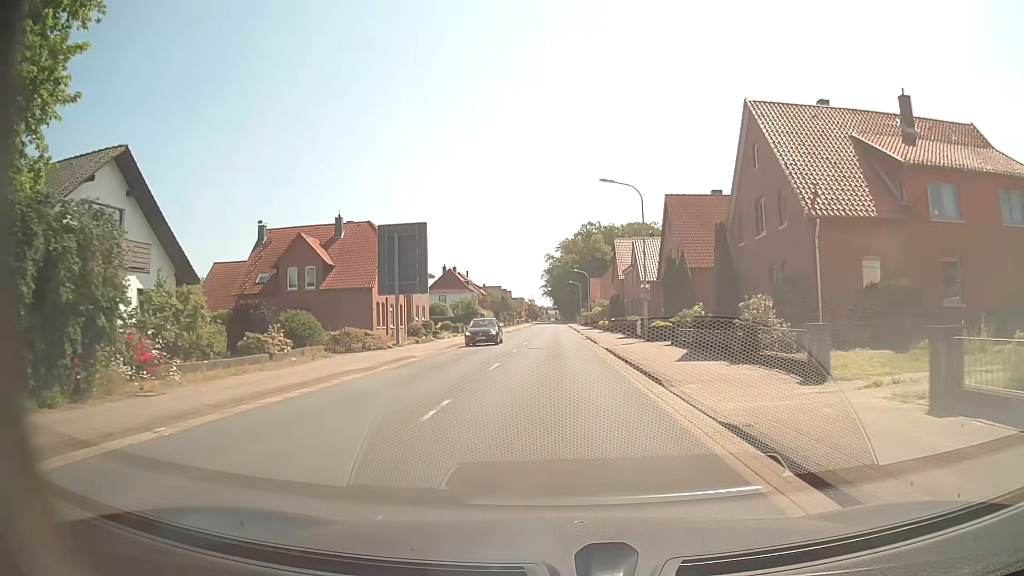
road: secondary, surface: asphalt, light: Day
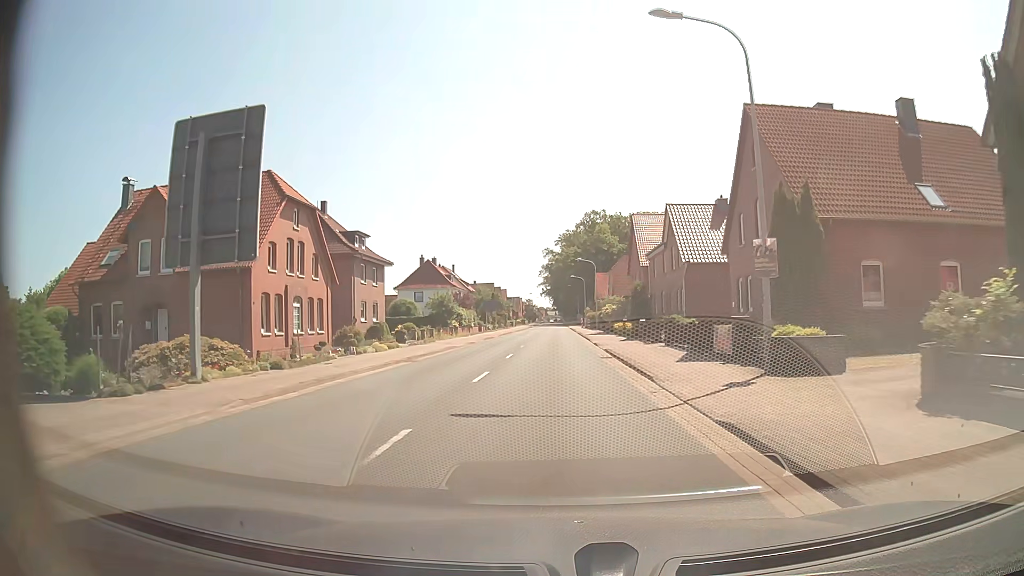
(0.0, +21.1) m; 0°
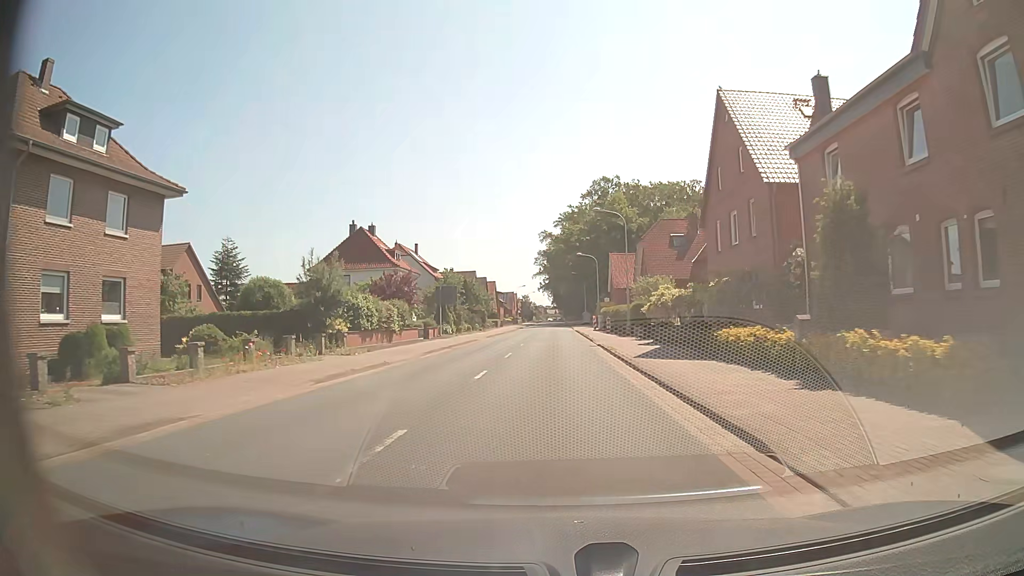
(0.0, +36.6) m; 0°
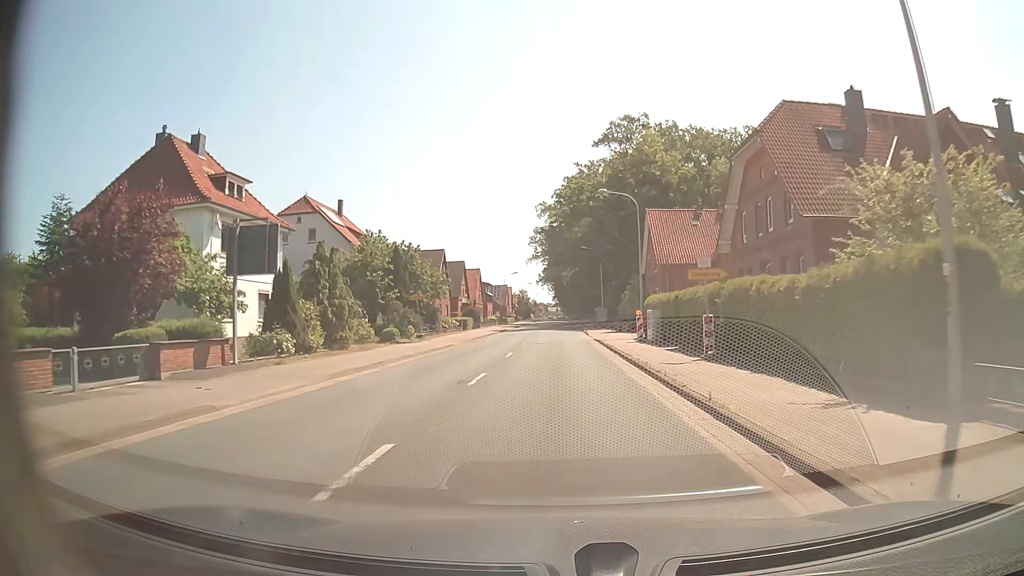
(-0.1, +37.6) m; 0°
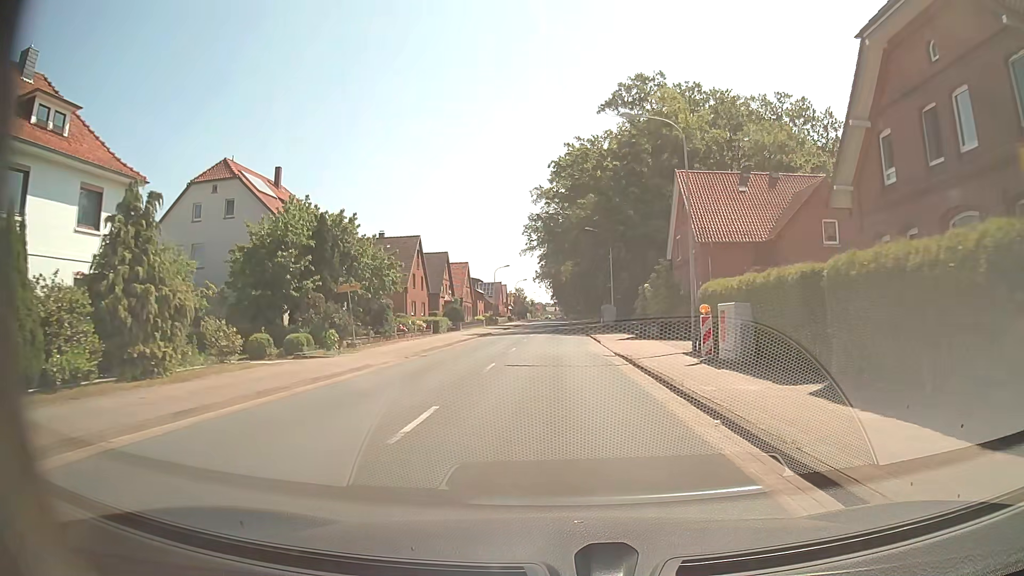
(0.0, +15.3) m; 0°
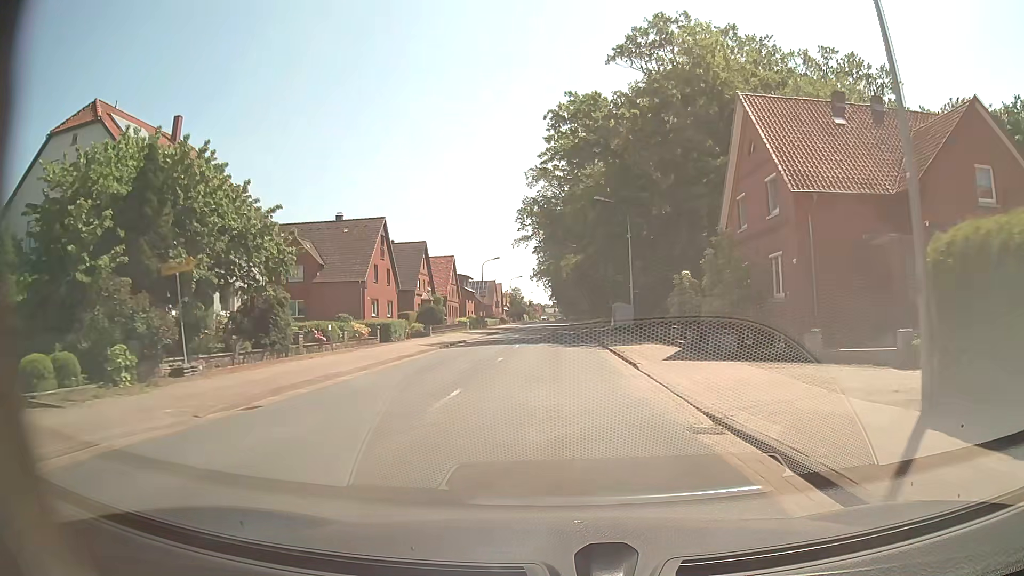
(0.0, +15.4) m; 0°
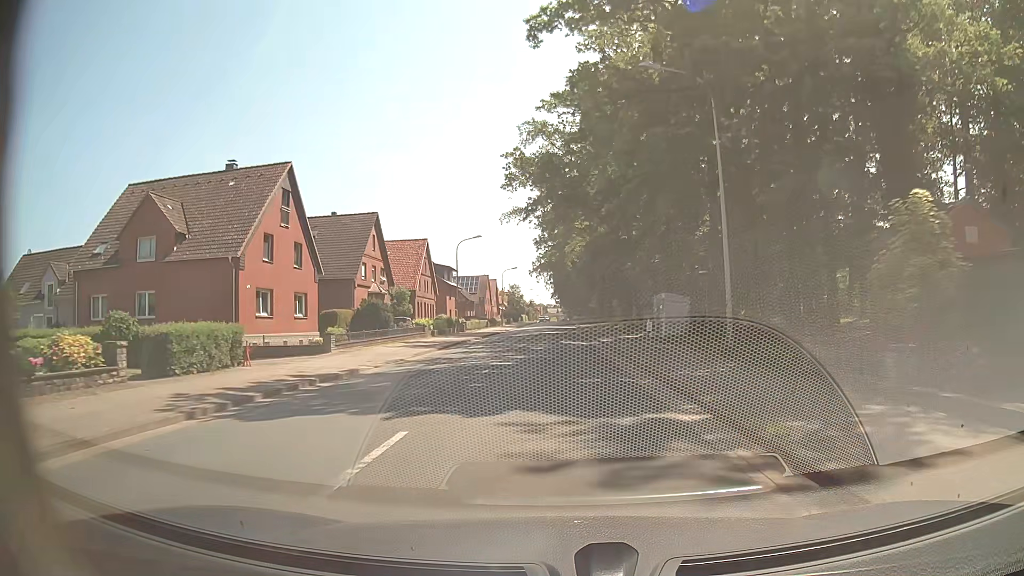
(-0.1, +23.1) m; 0°
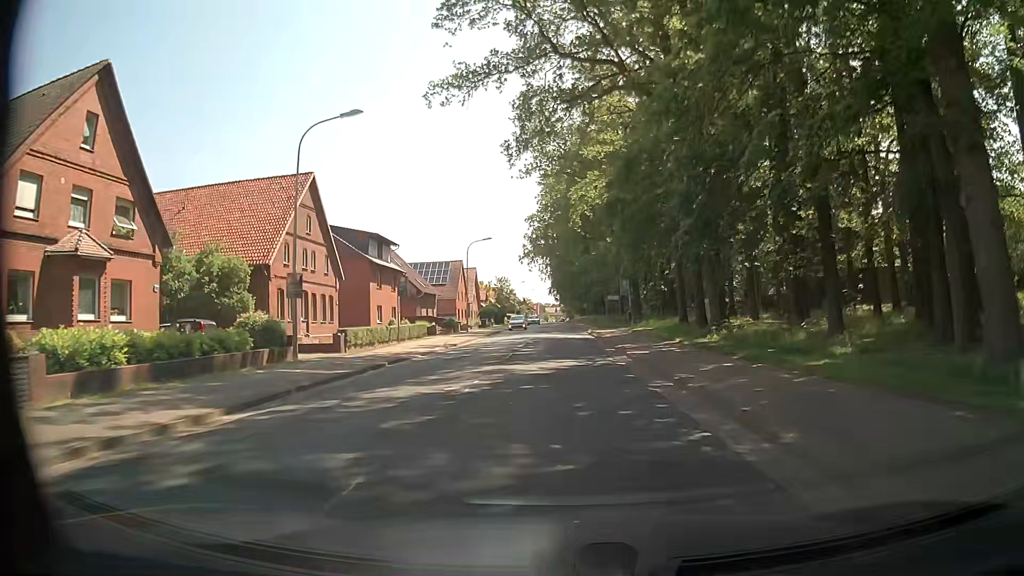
(-0.1, +38.3) m; 0°
(0, +10) (0, +20) (0, +30) (0, +40) (0, +50) (0, +60) (0, +70) (0, +80) (0, +90) (0, +100) m
